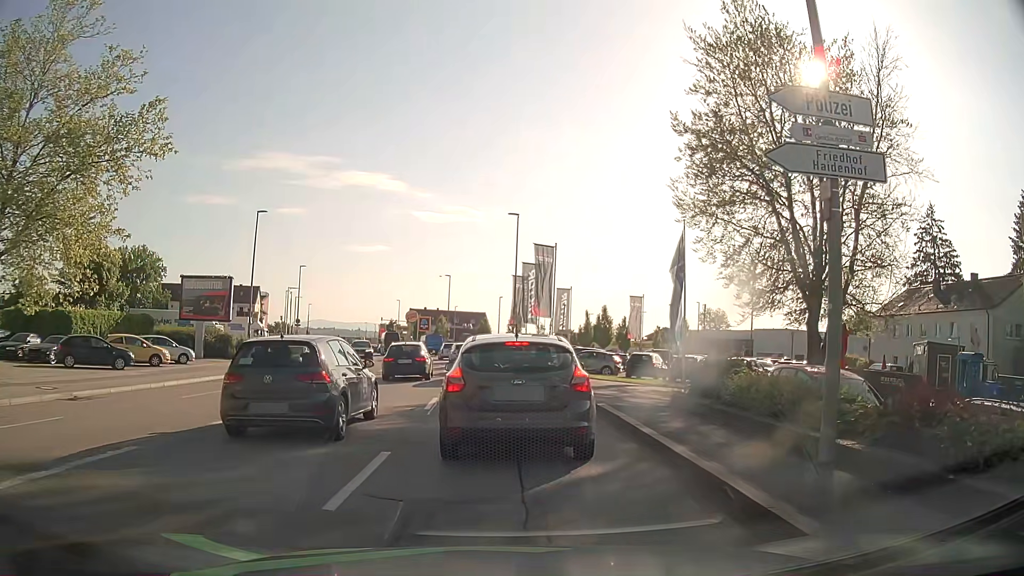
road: tertiary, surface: asphalt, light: Day
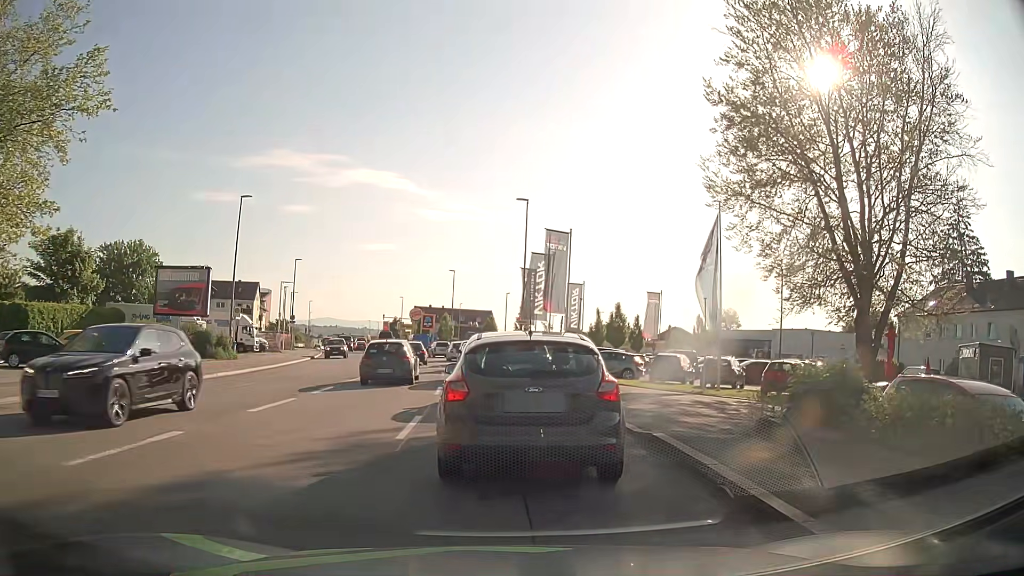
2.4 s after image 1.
(0.0, +4.5) m; 0°
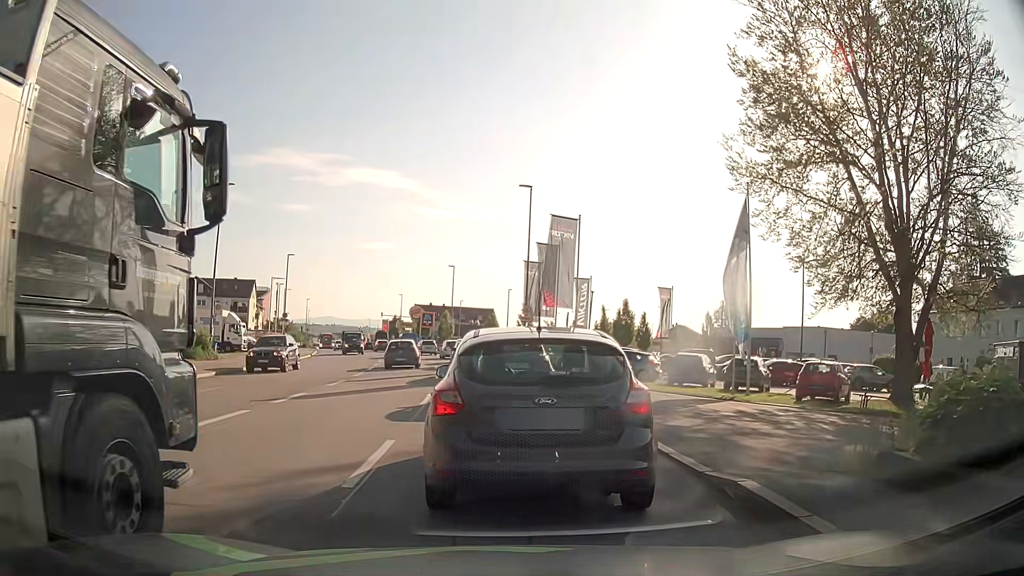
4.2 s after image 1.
(0.0, +3.2) m; -1°
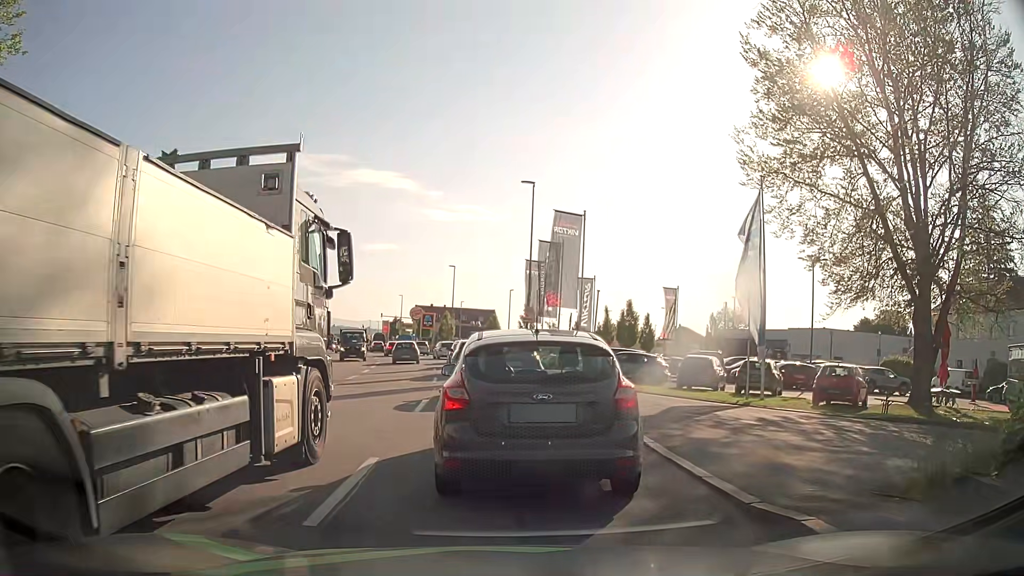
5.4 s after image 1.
(0.0, +1.3) m; 0°
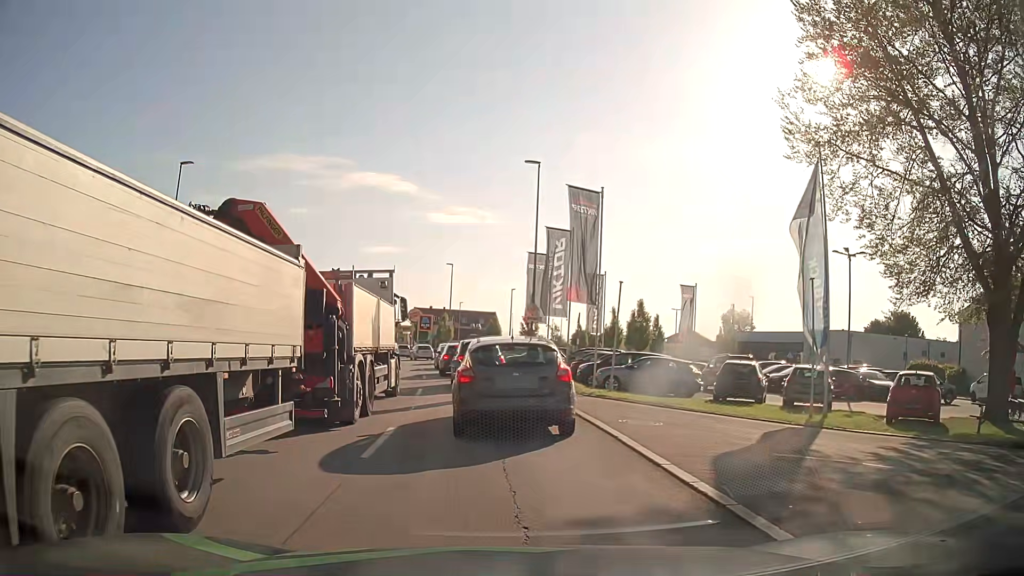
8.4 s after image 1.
(-0.1, +5.1) m; 0°
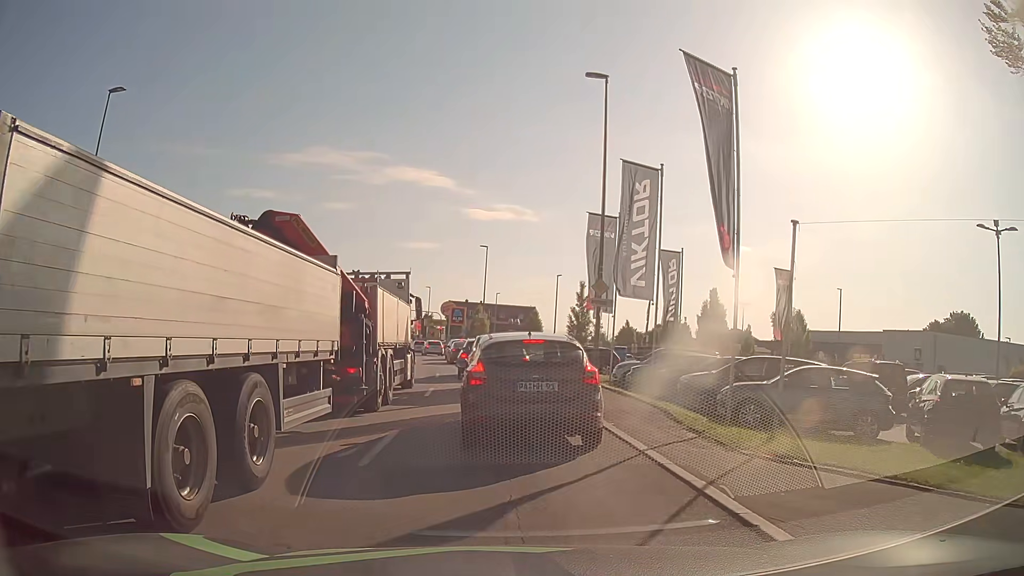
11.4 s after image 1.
(-0.4, +11.0) m; -5°
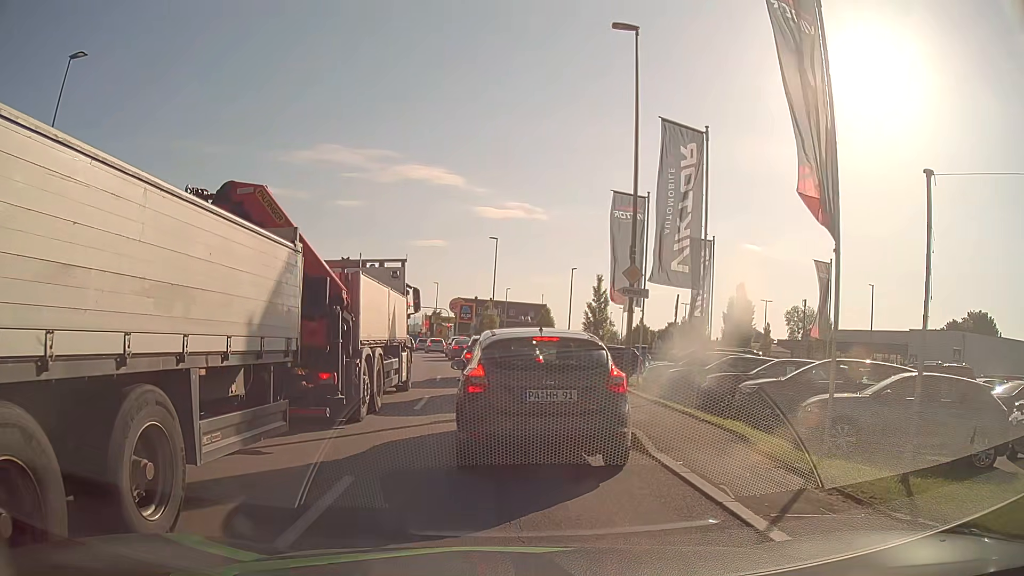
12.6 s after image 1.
(+0.1, +3.6) m; +2°
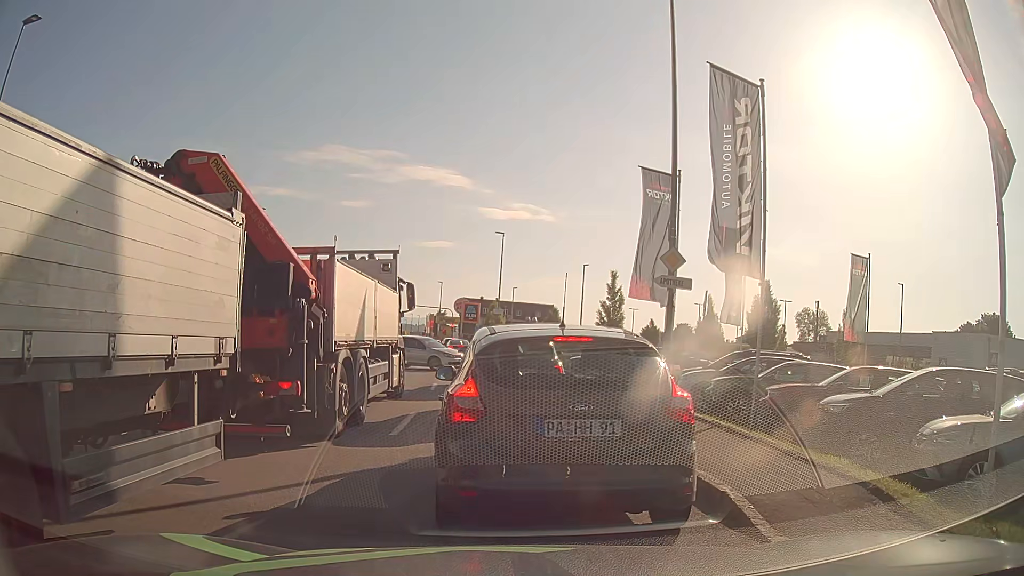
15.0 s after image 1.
(-0.1, +3.3) m; -2°
